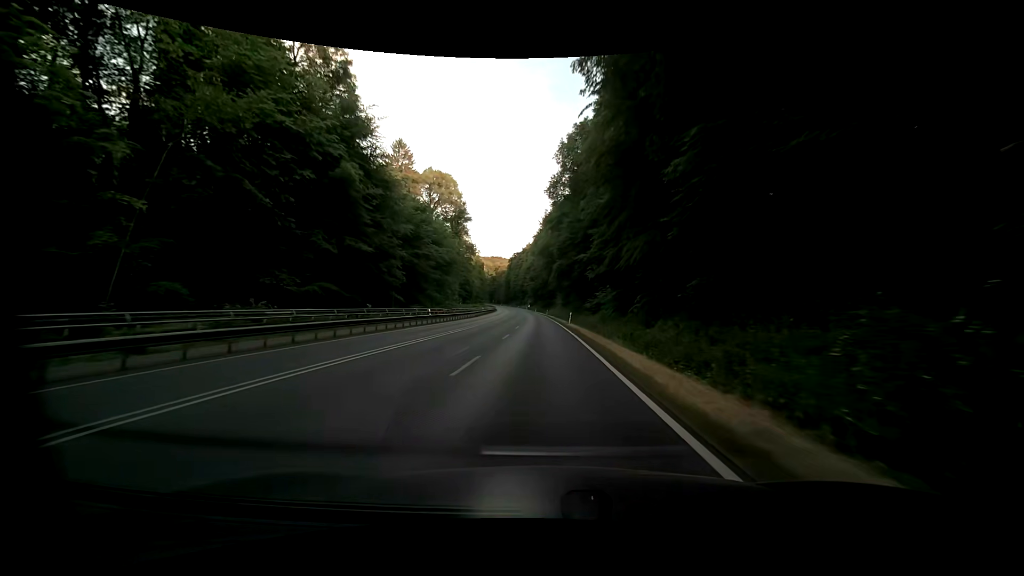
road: primary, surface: asphalt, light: Day
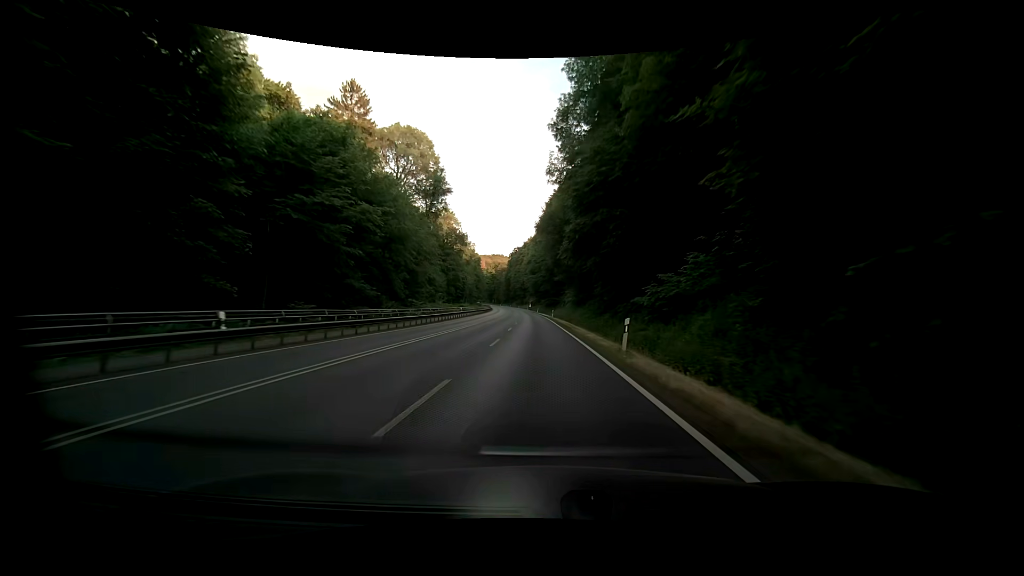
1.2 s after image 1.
(-0.1, +28.8) m; 0°
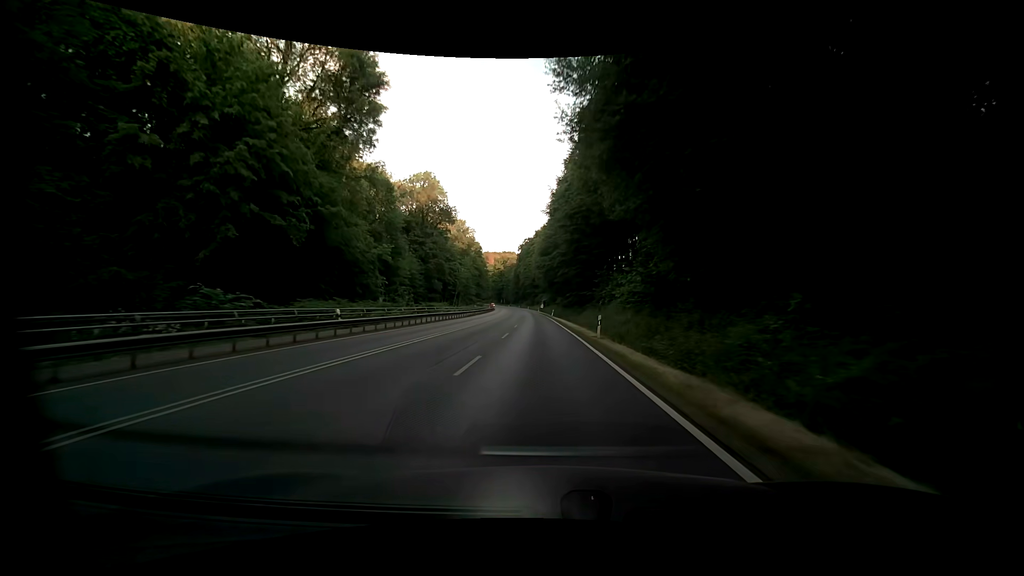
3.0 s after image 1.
(-0.6, +43.8) m; -2°
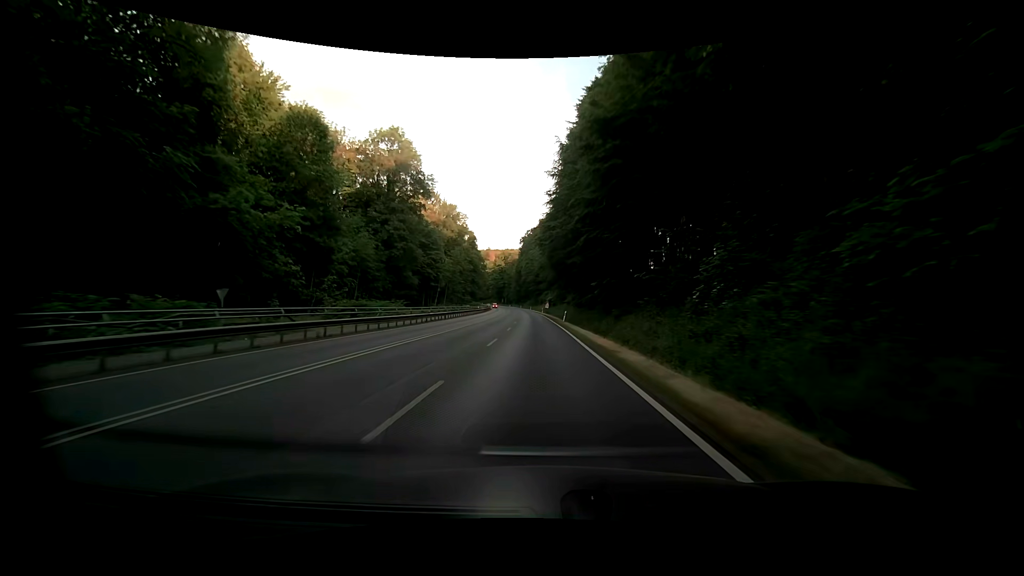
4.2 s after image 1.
(+0.1, +29.0) m; 0°
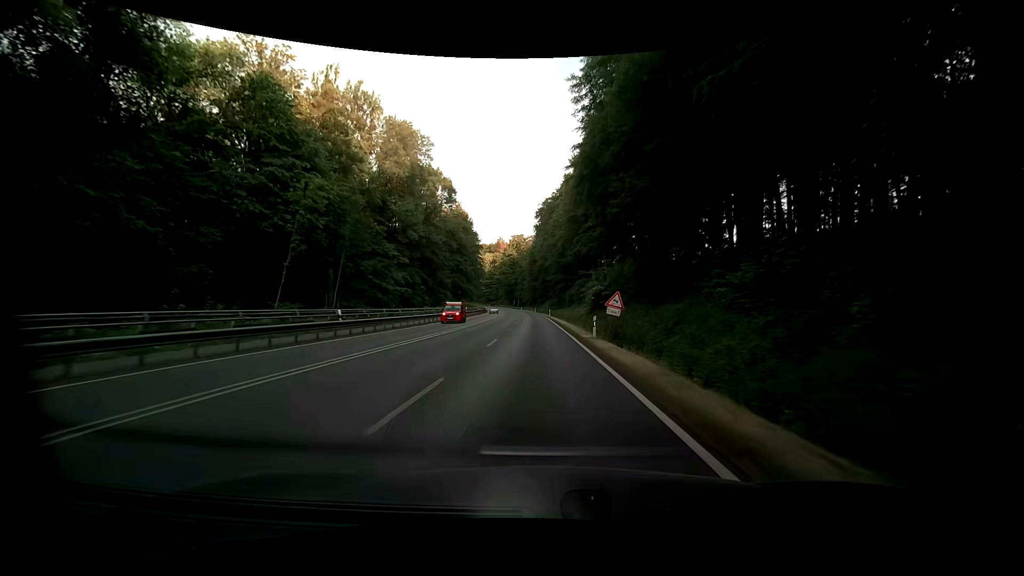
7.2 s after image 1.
(-2.0, +72.0) m; -2°
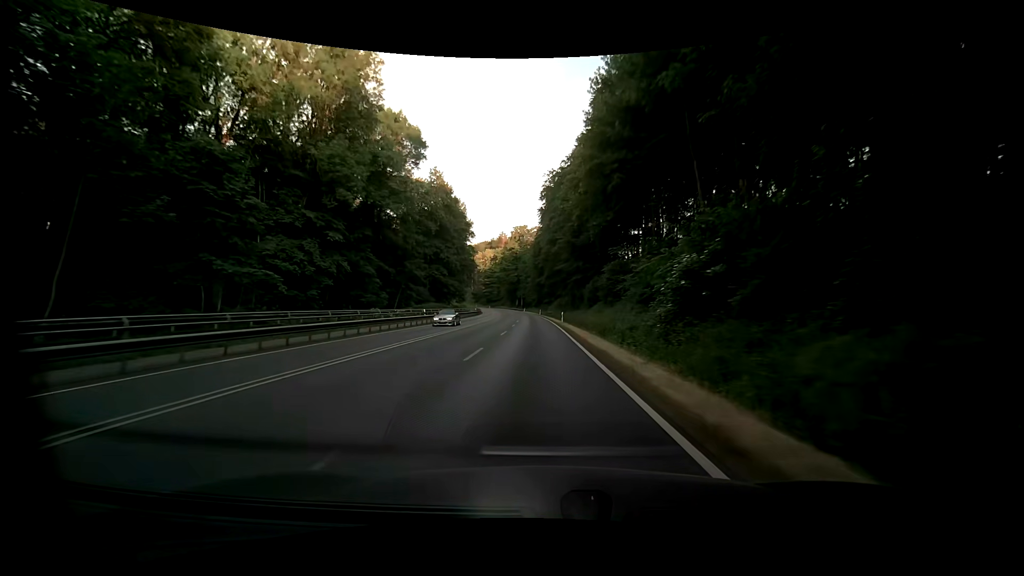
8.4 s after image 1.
(-0.3, +28.8) m; -1°
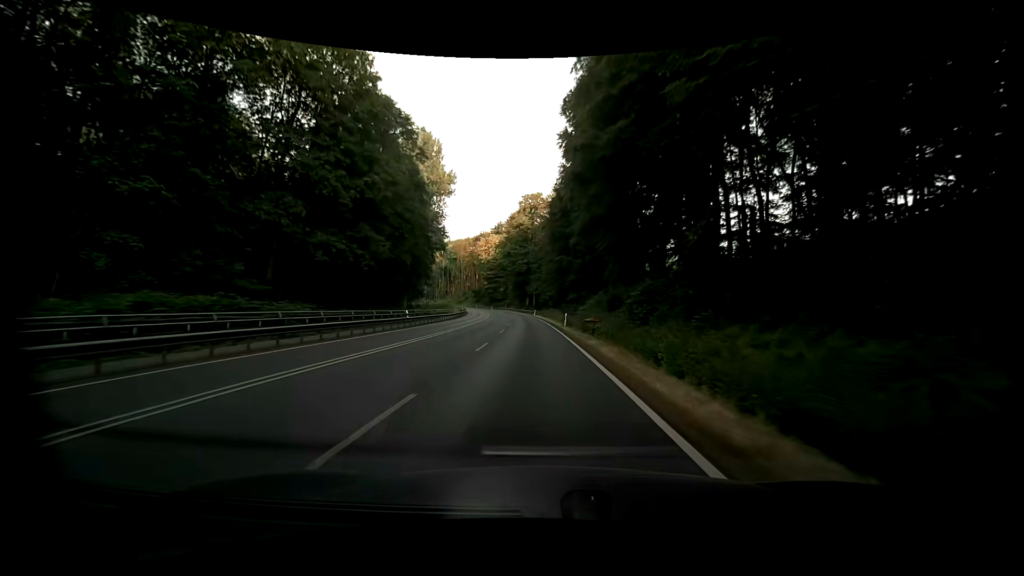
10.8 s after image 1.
(-1.4, +57.4) m; -2°
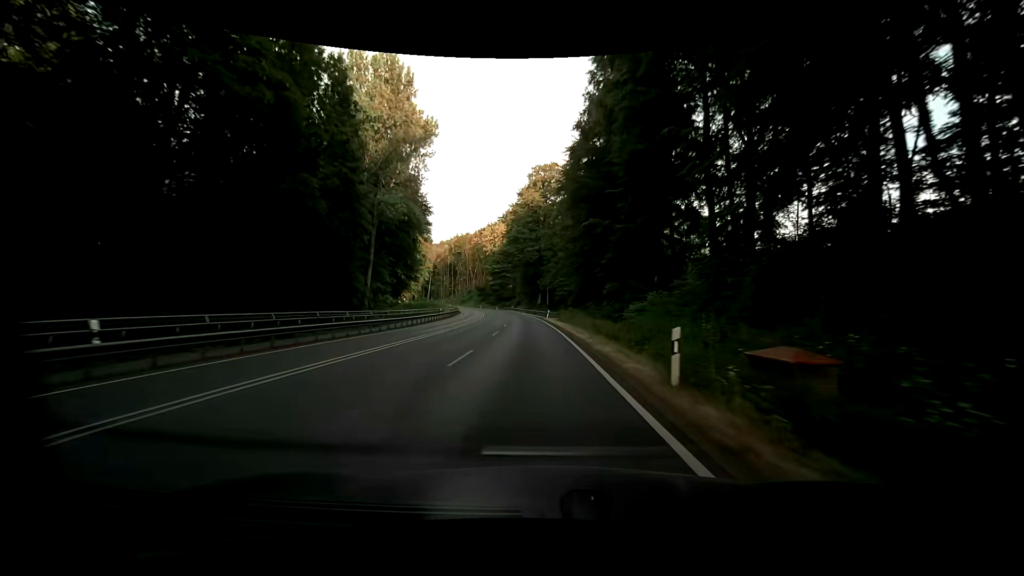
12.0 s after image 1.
(-0.4, +28.6) m; -2°
(0, +10) (0, +20) (0, +30) (-1, +40) (-1, +50) (-2, +60) (-3, +70) (-4, +80) (-5, +90) (-6, +100) m
